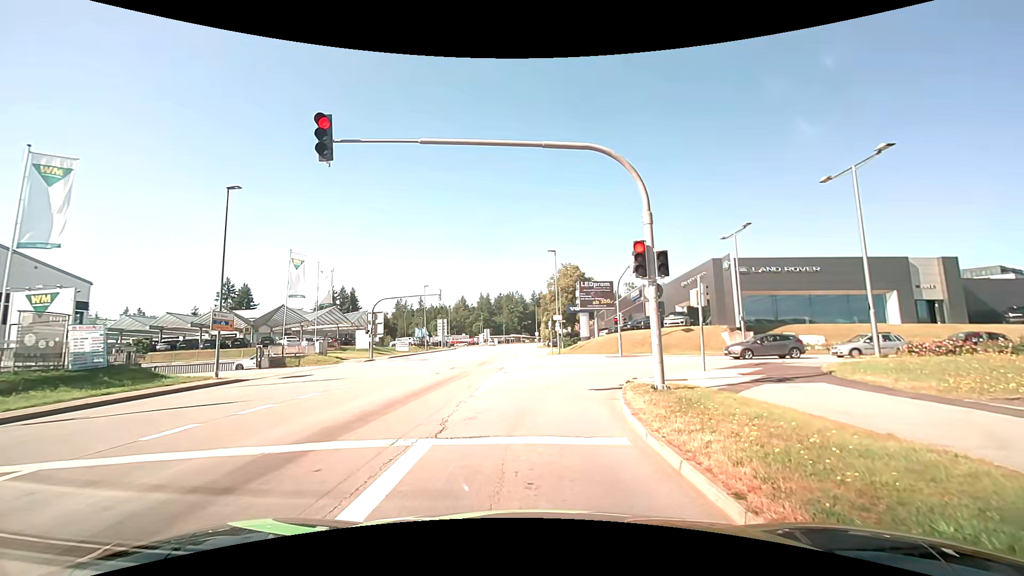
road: tertiary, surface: asphalt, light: Day
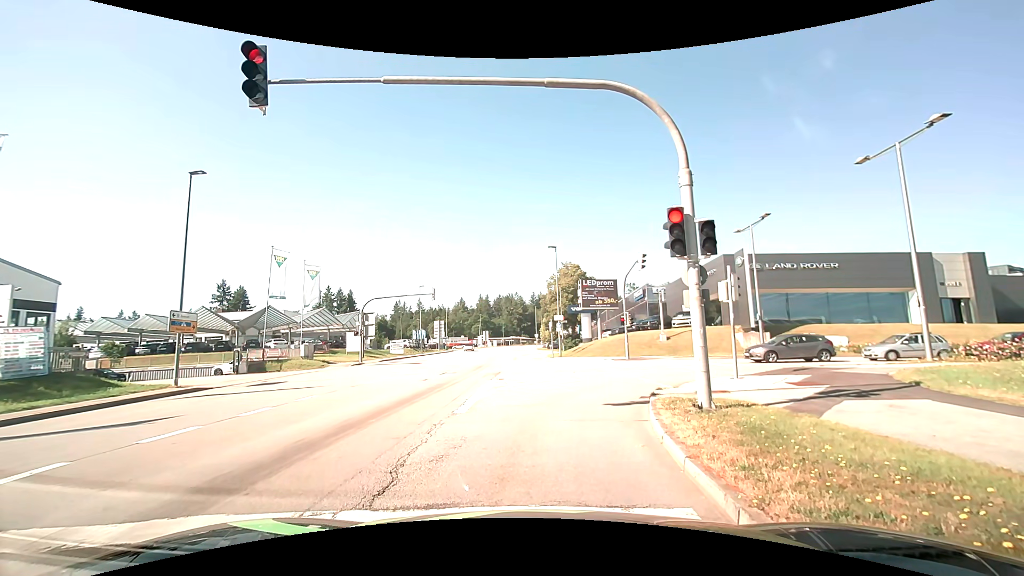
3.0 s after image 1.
(0.0, +2.8) m; +1°
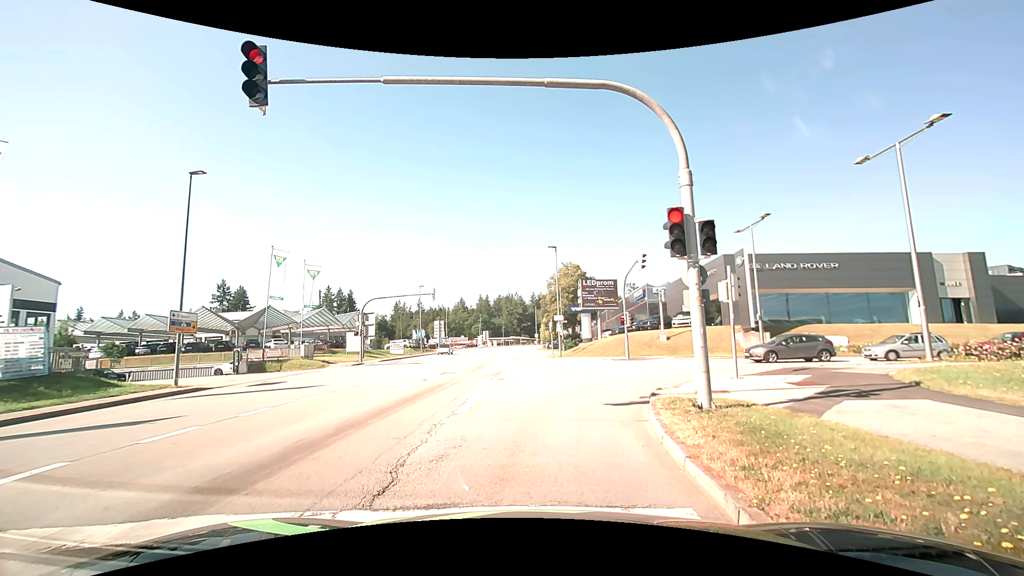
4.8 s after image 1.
(0.0, 0.0) m; 0°
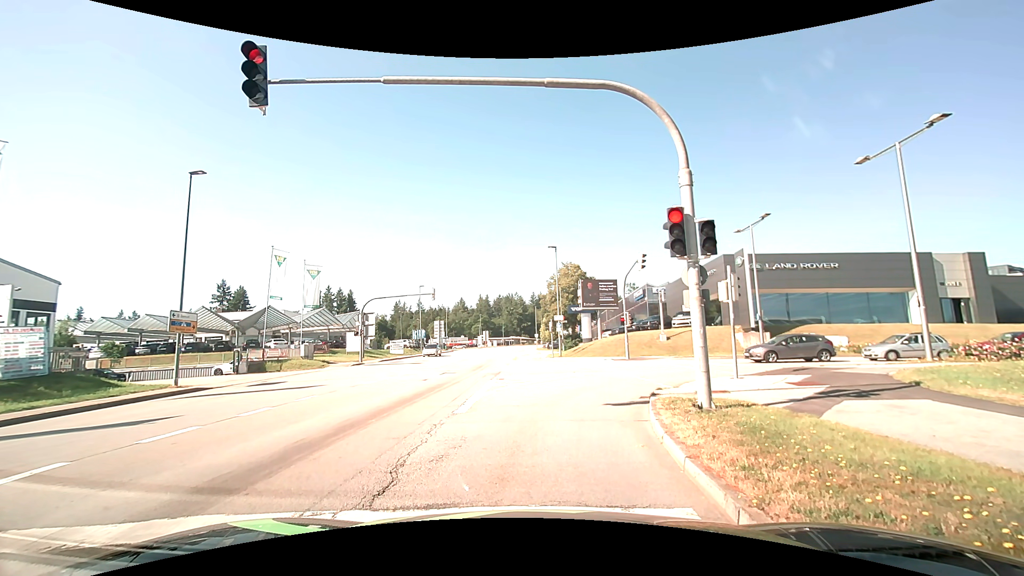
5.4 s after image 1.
(0.0, 0.0) m; 0°
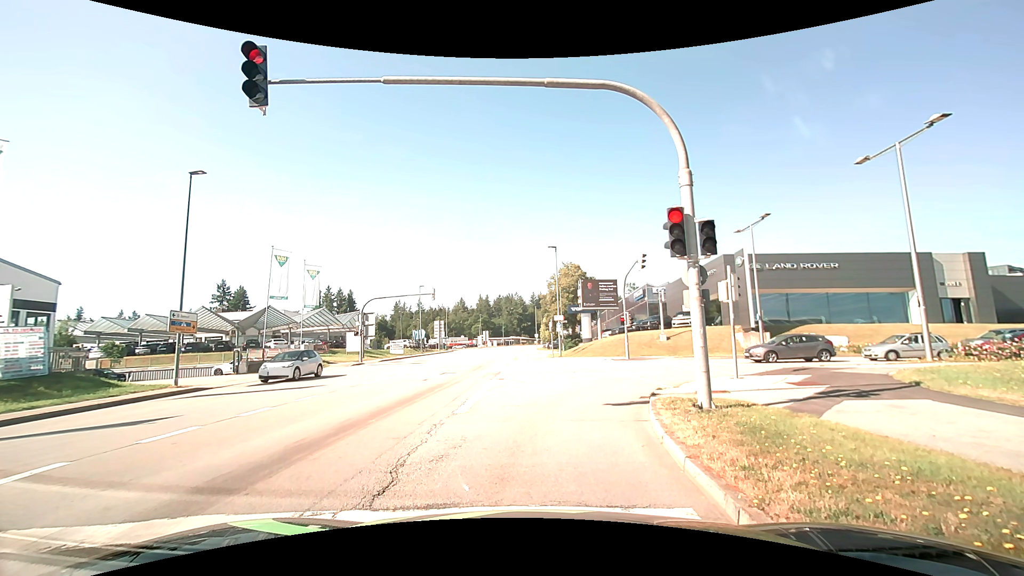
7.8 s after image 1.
(0.0, 0.0) m; 0°
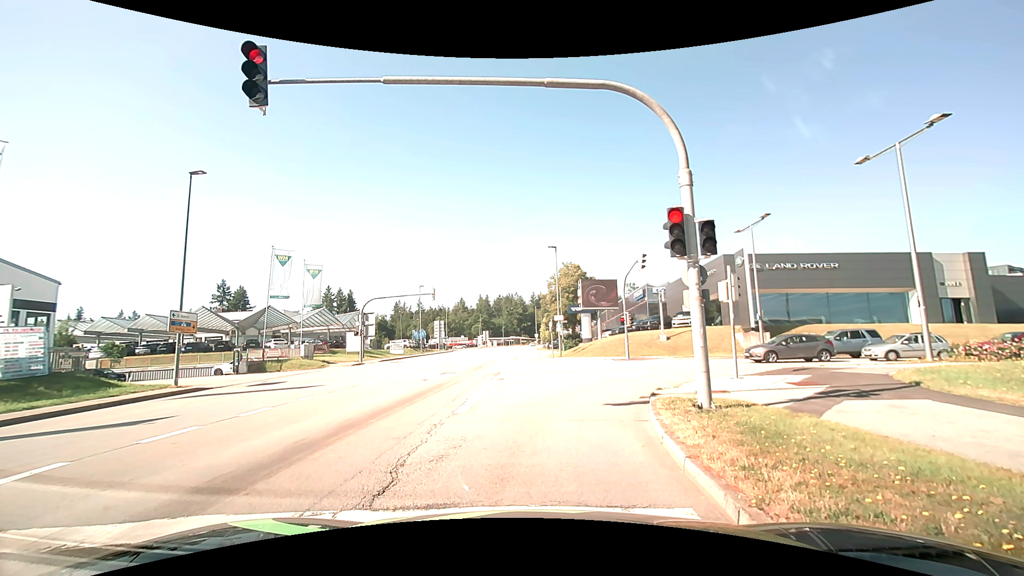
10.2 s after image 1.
(0.0, 0.0) m; 0°
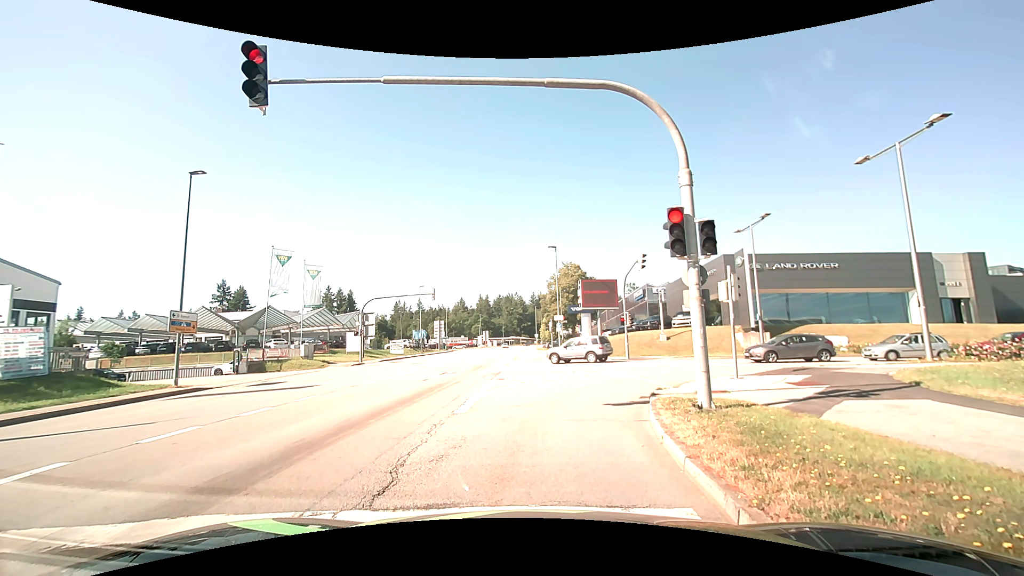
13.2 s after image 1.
(0.0, 0.0) m; 0°
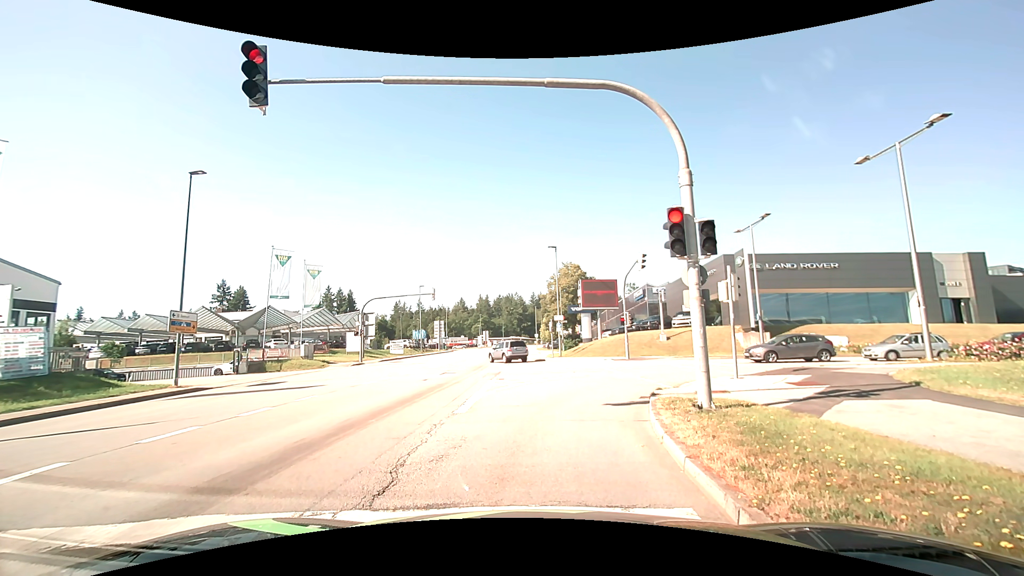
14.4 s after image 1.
(0.0, 0.0) m; 0°
(0, +10) (+3, +20) (+10, +25) (+20, +27) (+30, +26) (+40, +25) (+50, +24) (+60, +22) (+70, +20) (+79, +17) m
